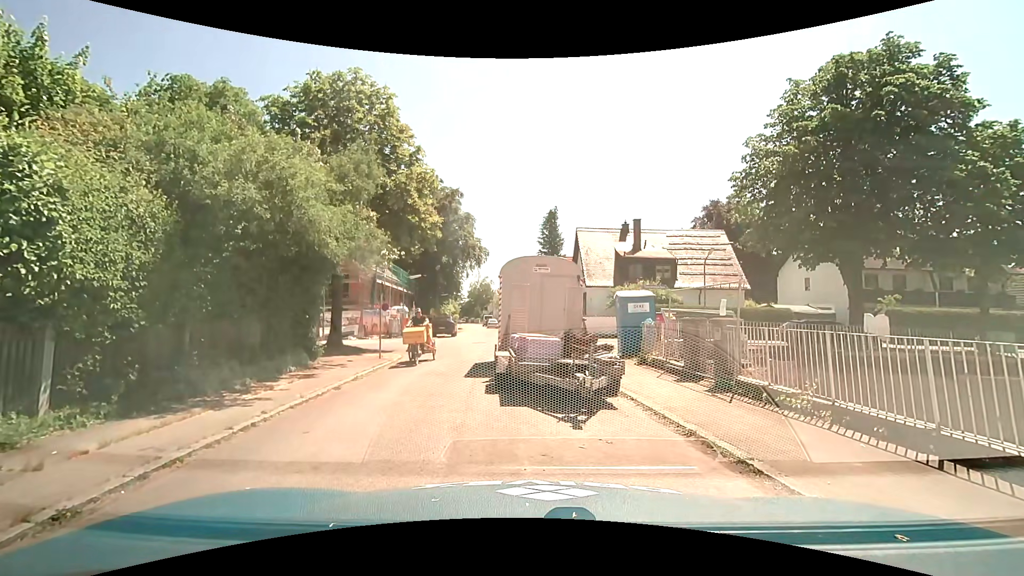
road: residential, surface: asphalt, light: Day
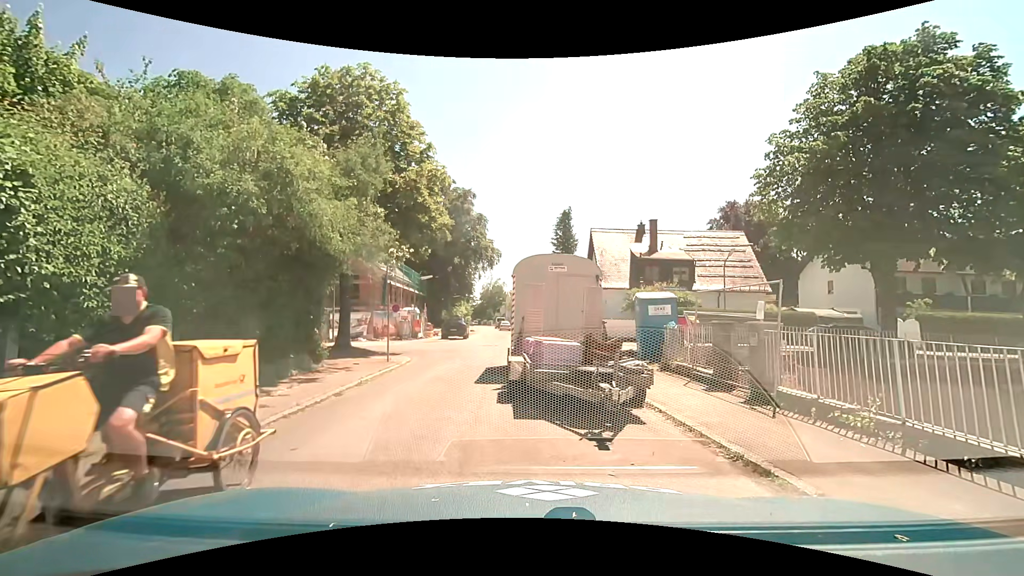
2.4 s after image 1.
(0.0, +0.8) m; 0°
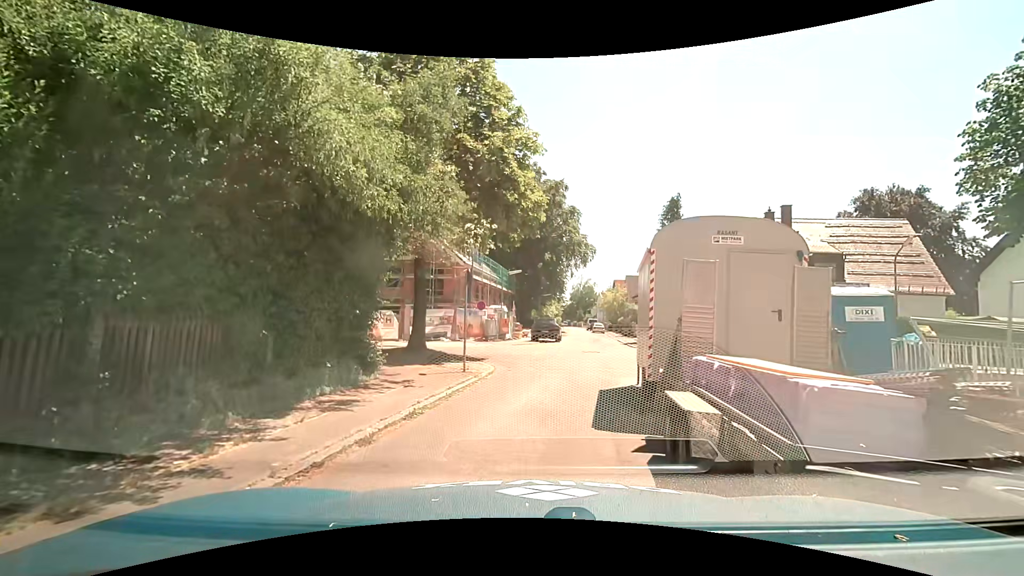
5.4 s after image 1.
(-0.4, +4.5) m; -11°
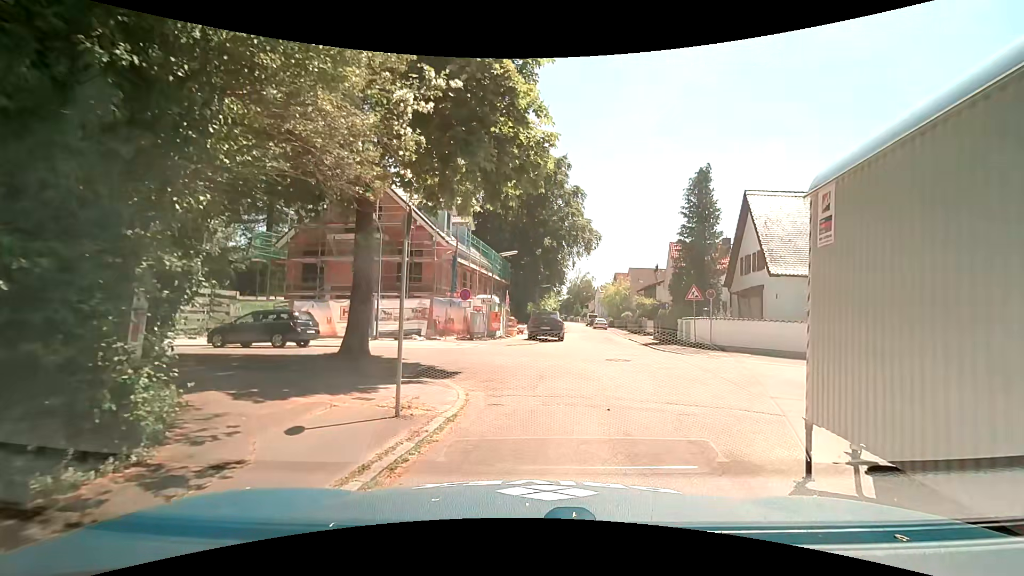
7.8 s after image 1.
(-0.1, +6.7) m; +2°
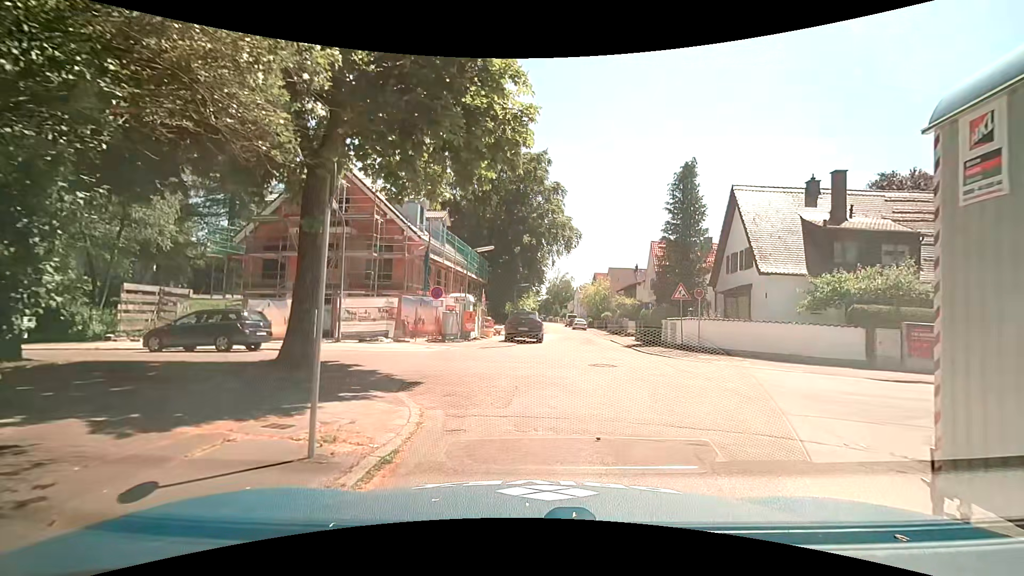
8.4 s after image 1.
(0.0, +1.8) m; +1°
